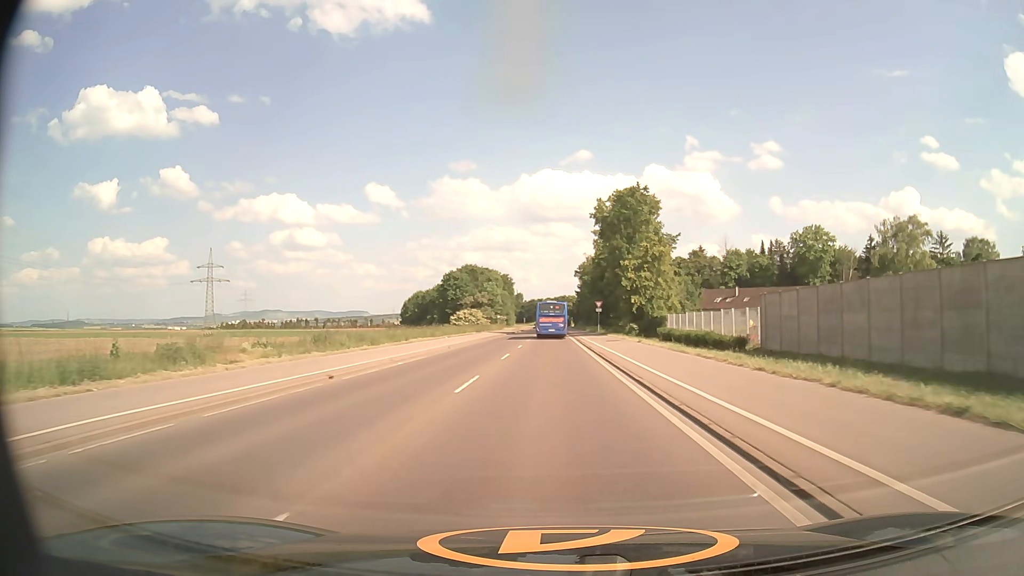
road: secondary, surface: asphalt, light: Day
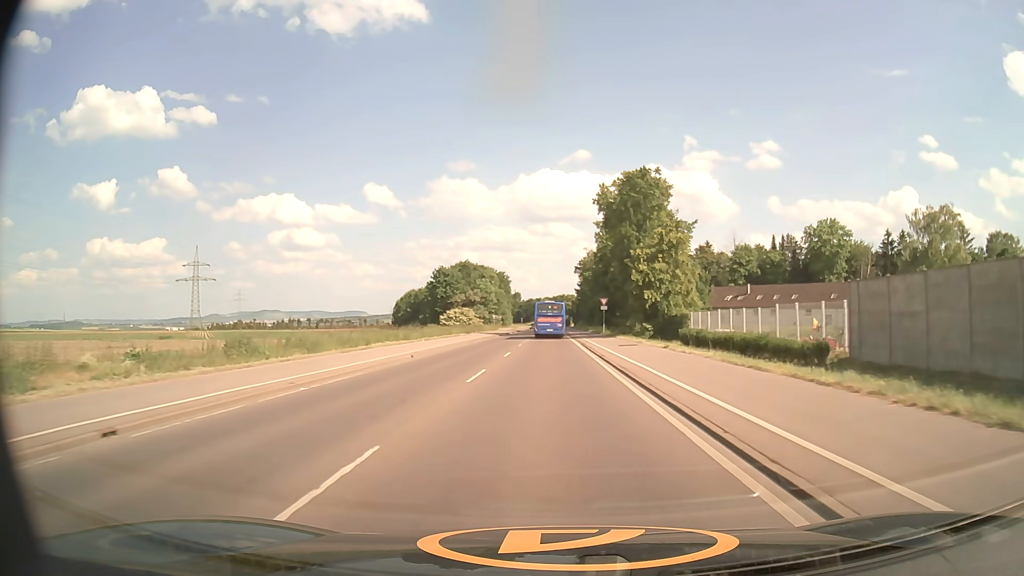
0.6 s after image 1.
(0.0, +9.7) m; 0°
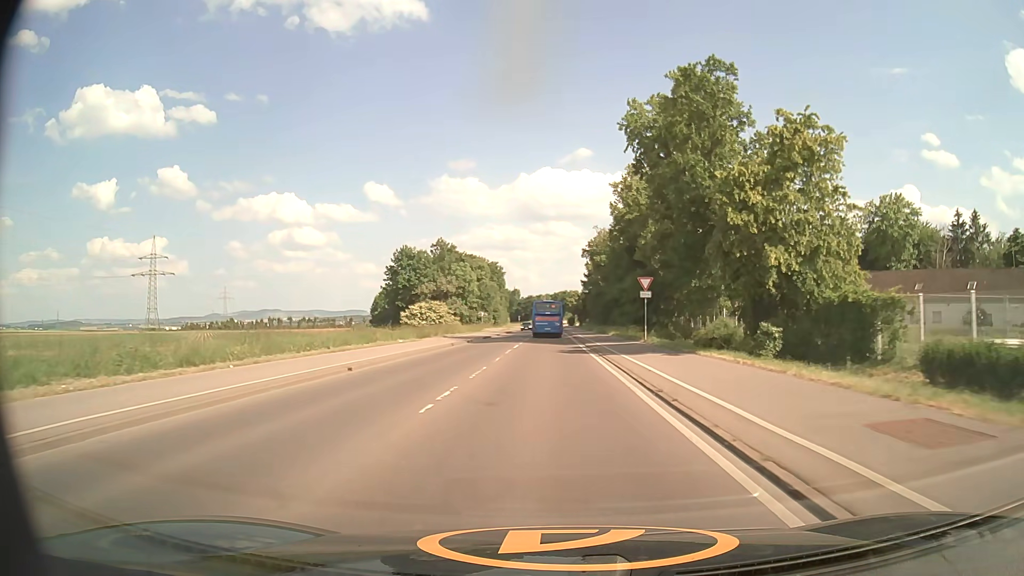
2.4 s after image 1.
(0.0, +29.3) m; 0°
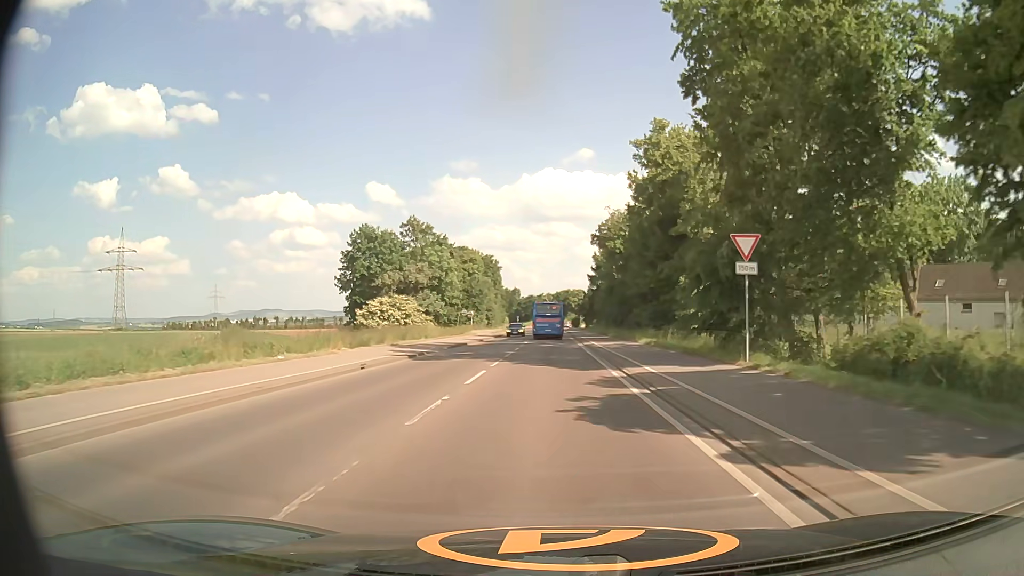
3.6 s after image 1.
(0.0, +19.4) m; 0°
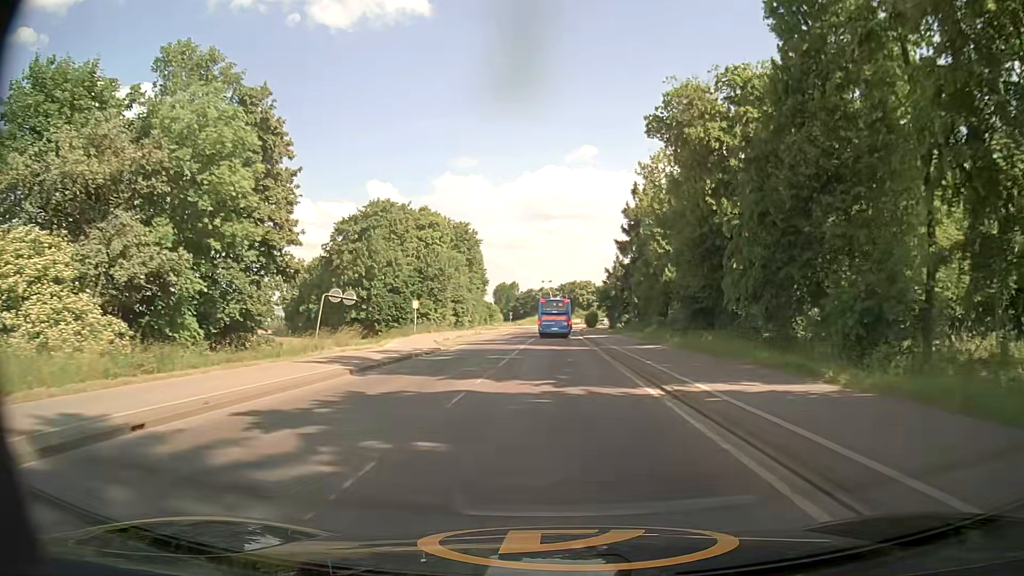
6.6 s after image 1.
(-0.1, +47.7) m; 0°
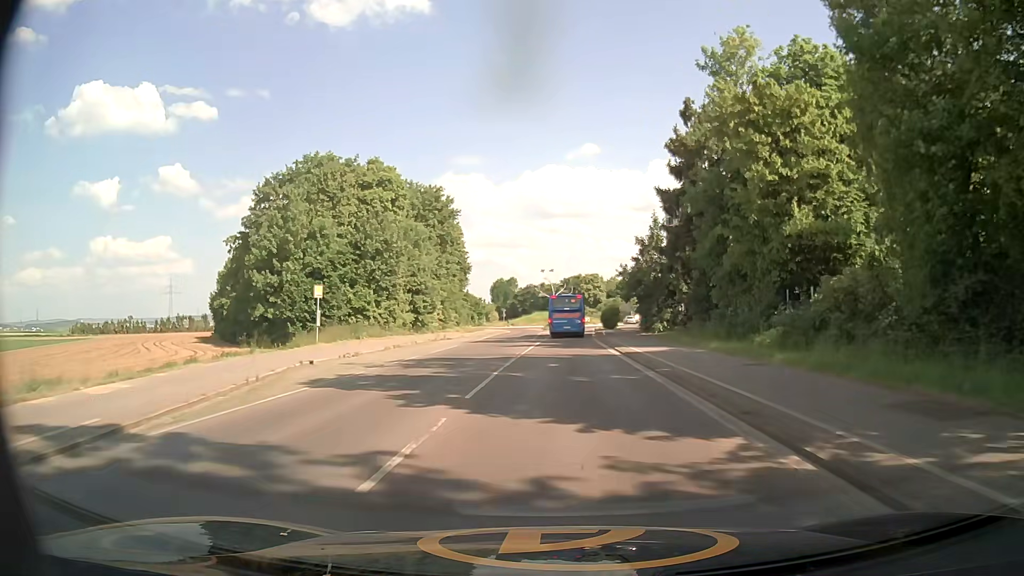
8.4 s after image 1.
(0.0, +27.3) m; 0°
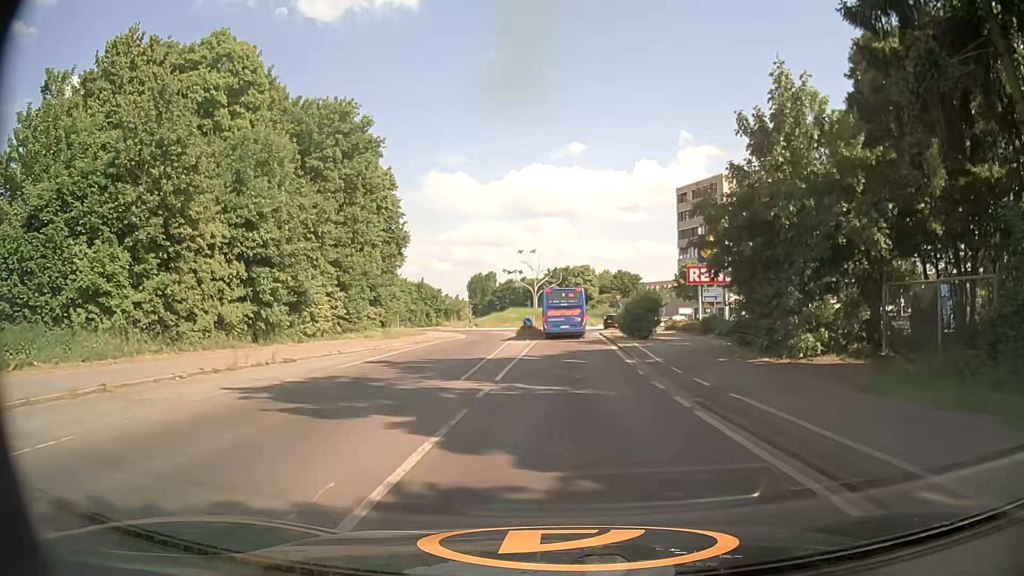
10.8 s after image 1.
(+0.2, +30.8) m; +1°
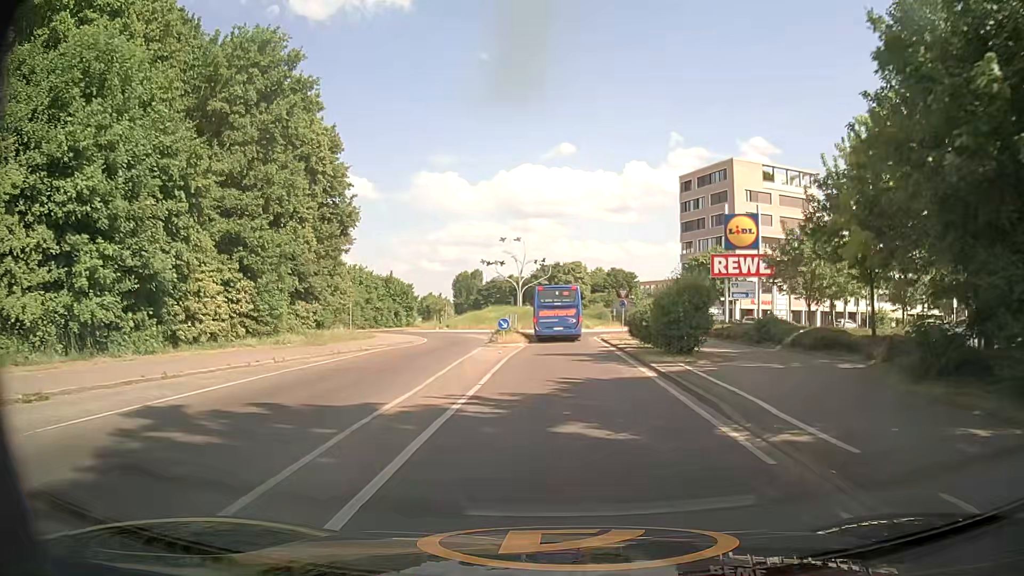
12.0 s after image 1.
(+0.2, +12.7) m; +1°
(0, +10) (0, +20) (0, +30) (+1, +40) (+2, +50) (+7, +58) (+11, +68) (+9, +77) (+2, +85) (-2, +94) m
